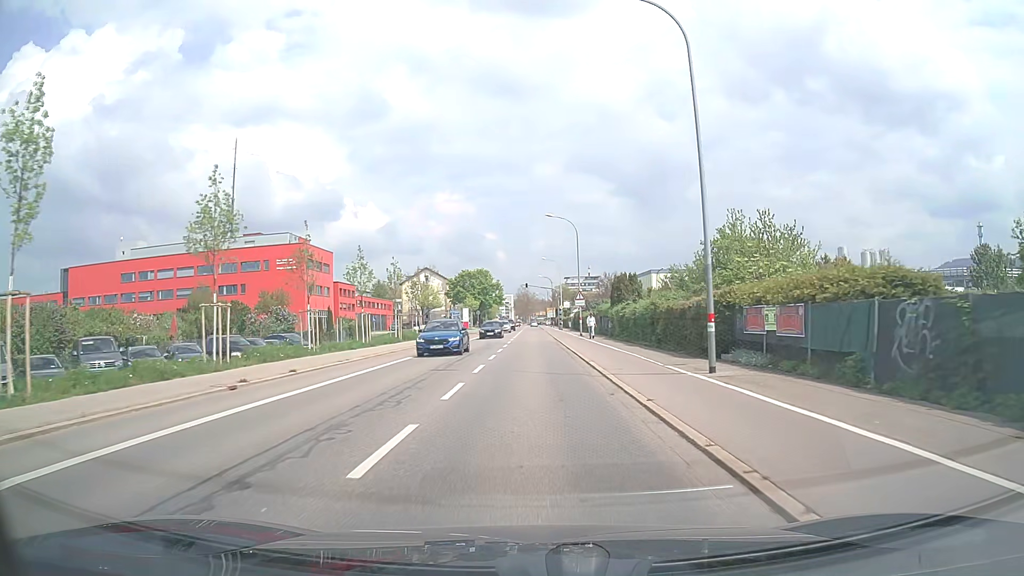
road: secondary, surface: asphalt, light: Day
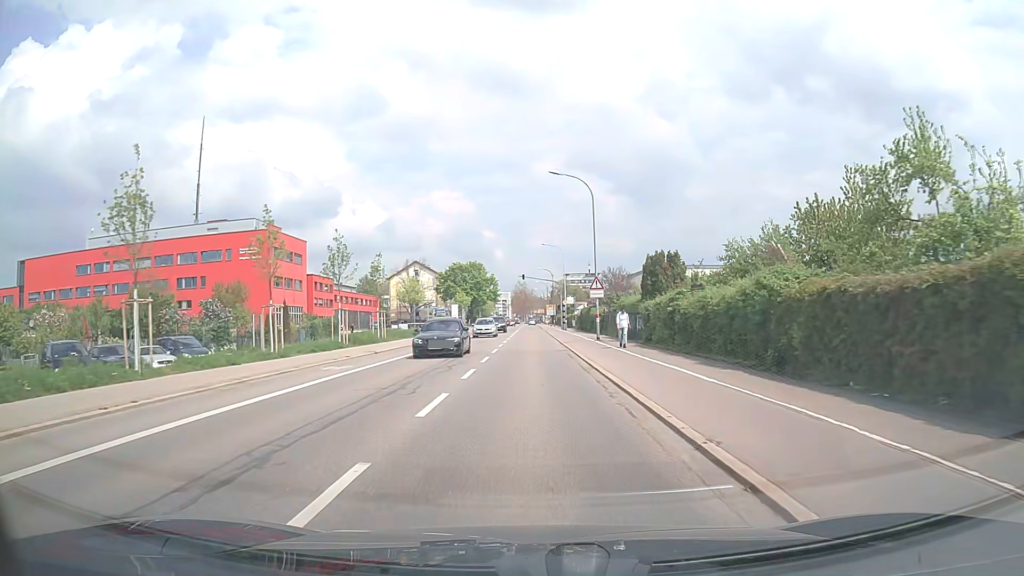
(+0.1, +14.6) m; +1°
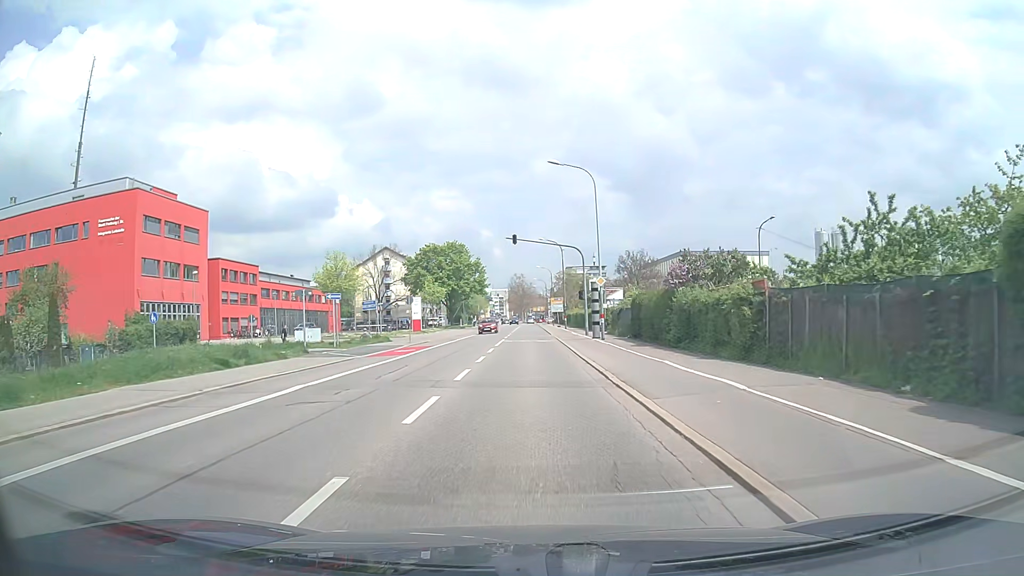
(-0.1, +36.6) m; 0°
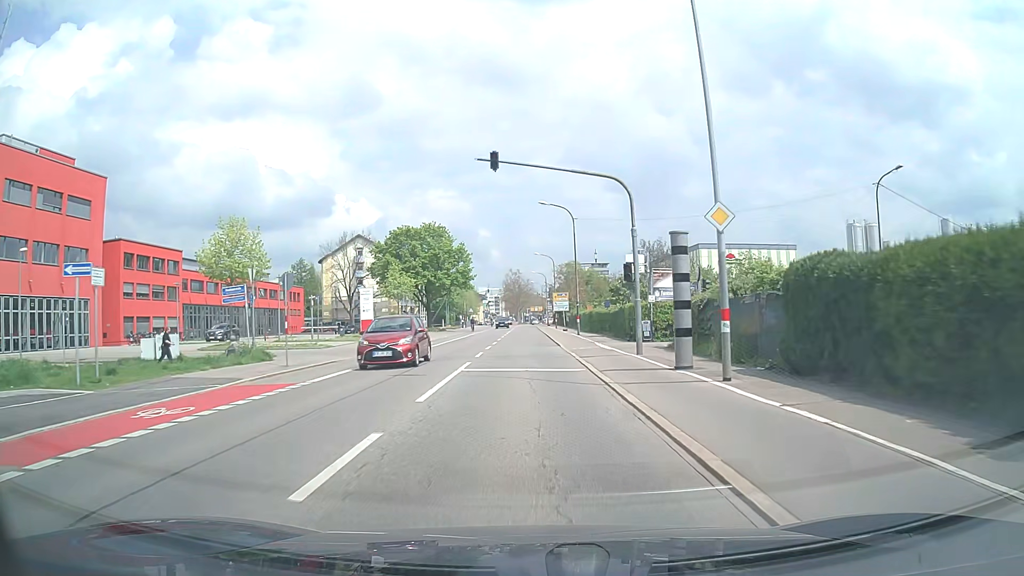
(0.0, +21.8) m; 0°
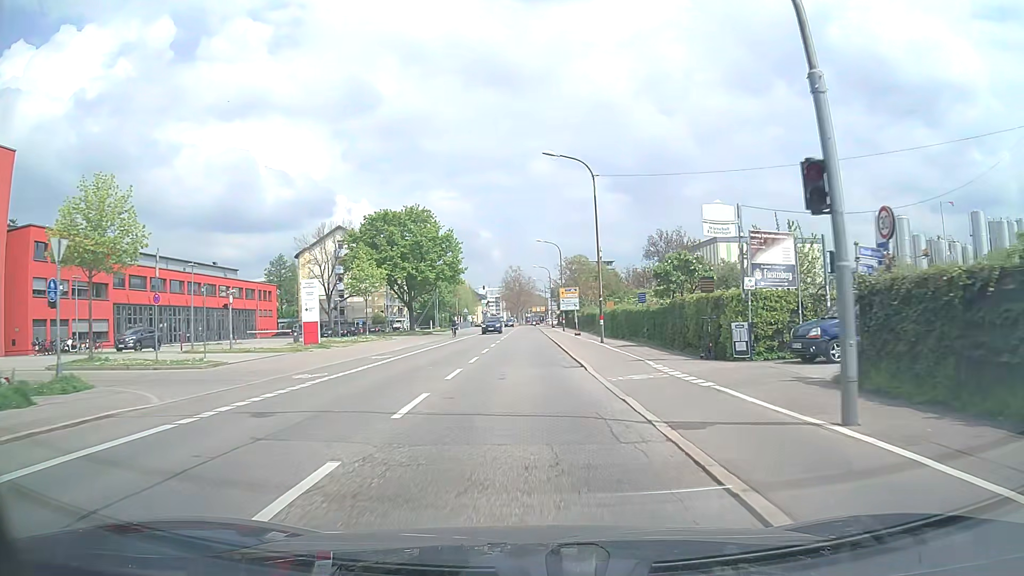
(0.0, +14.3) m; 0°
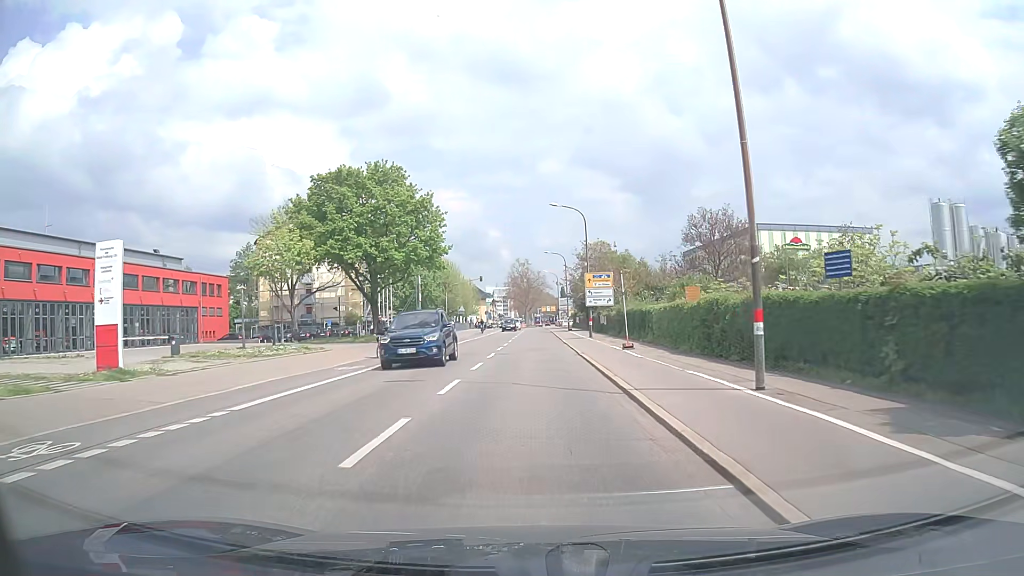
(-0.2, +21.2) m; -1°
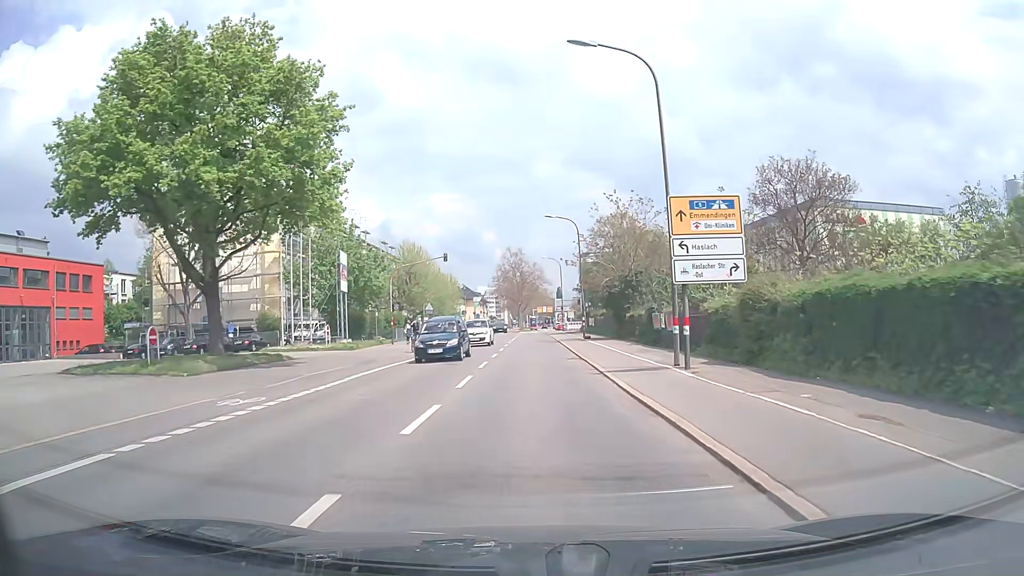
(+0.2, +28.0) m; +1°
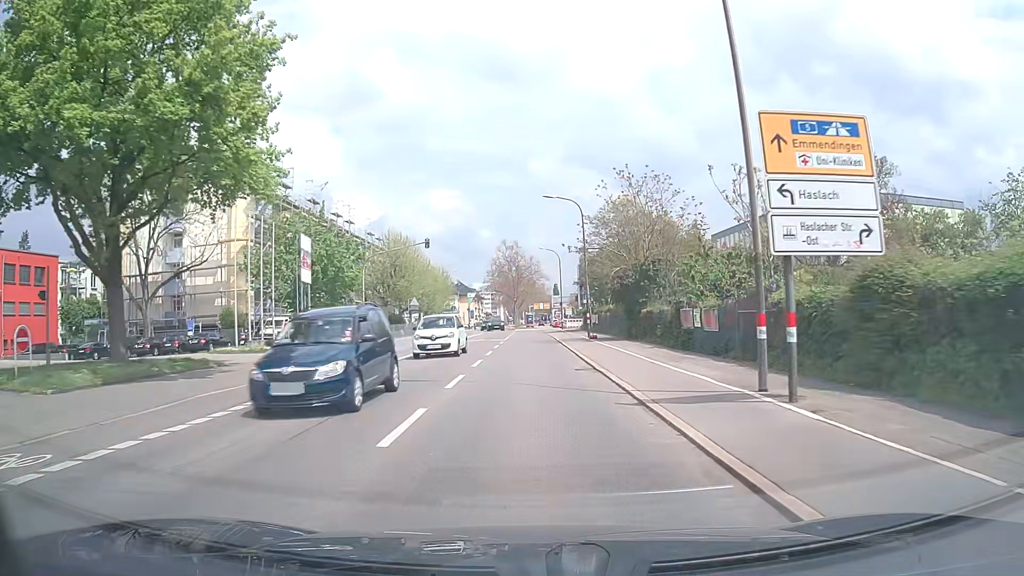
(0.0, +7.0) m; 0°
(0, +10) (0, +20) (0, +30) (0, +40) (0, +50) (0, +60) (0, +70) (0, +80) (+1, +90) (+2, +100) m
